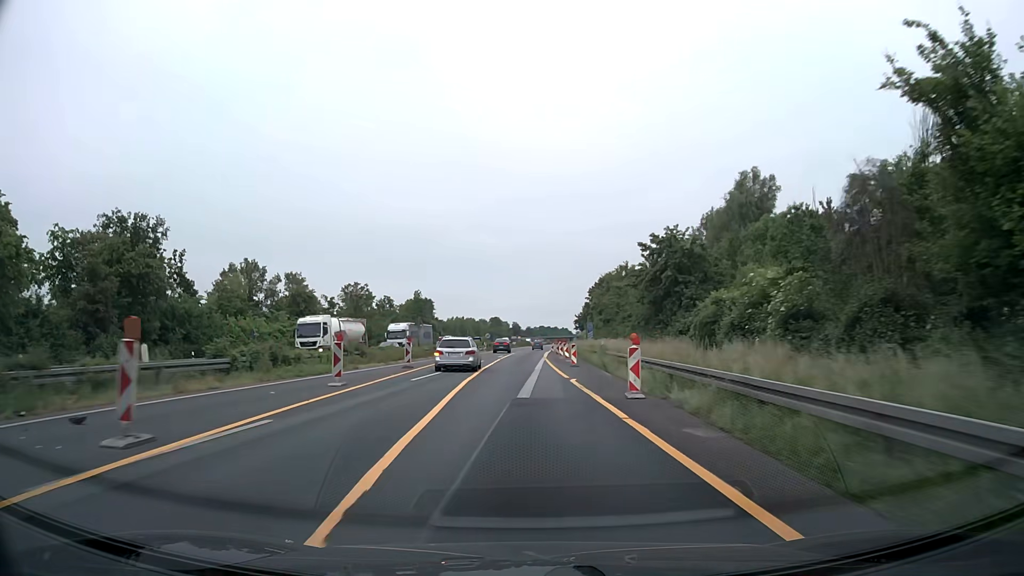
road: motorway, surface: asphalt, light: Day
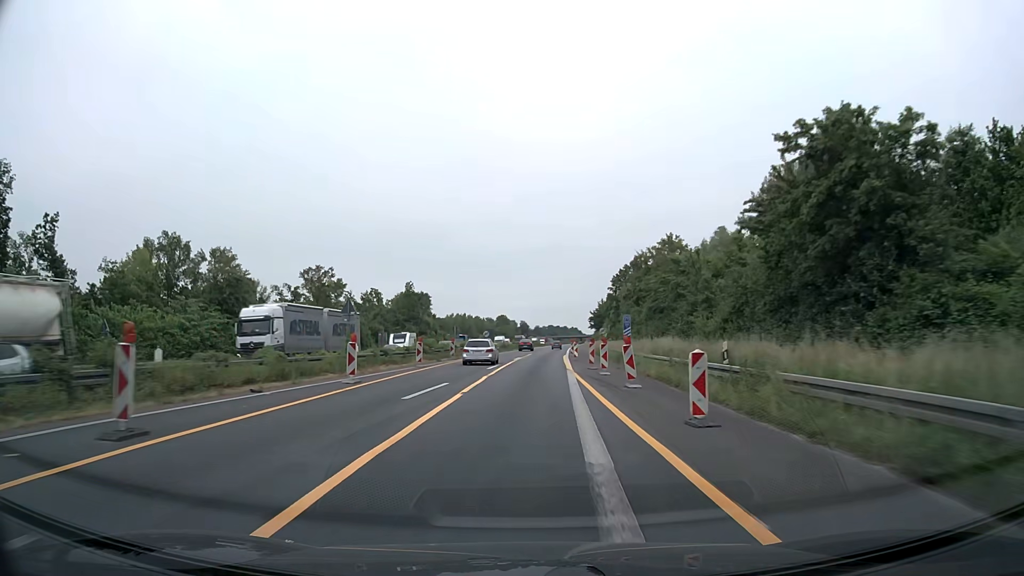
(-0.2, +25.0) m; -1°
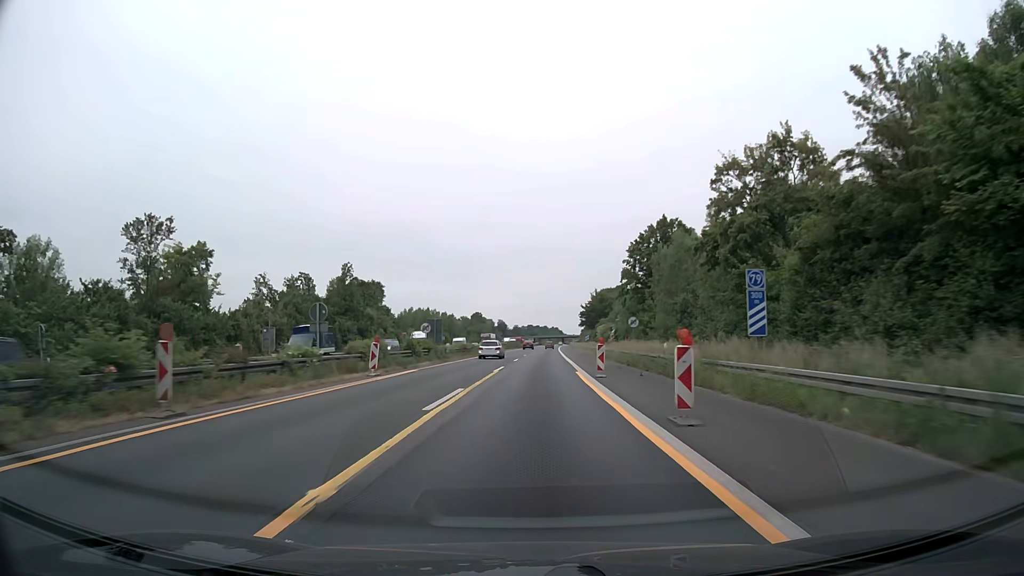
(+0.5, +38.3) m; +2°
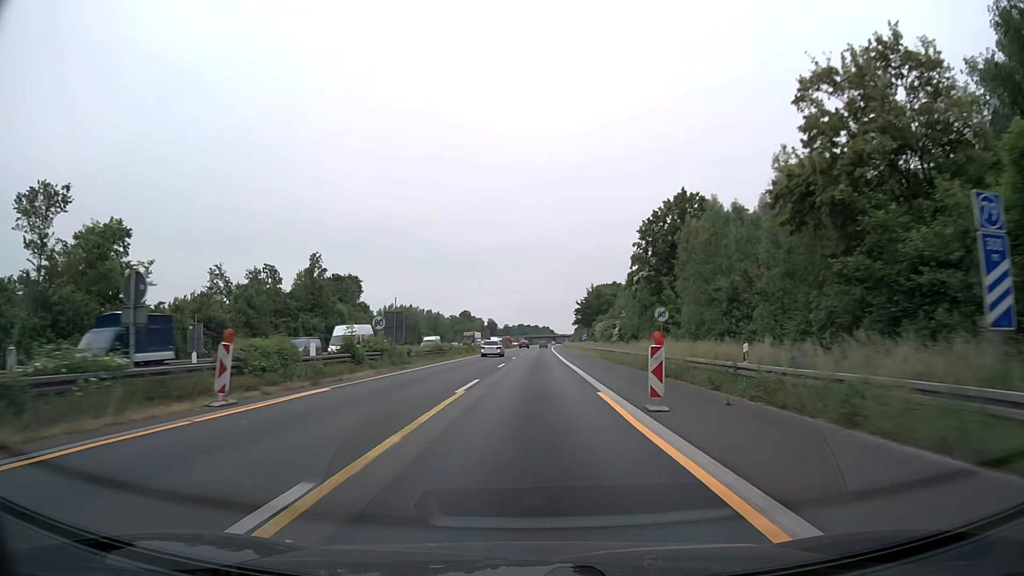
(+0.1, +13.1) m; +1°
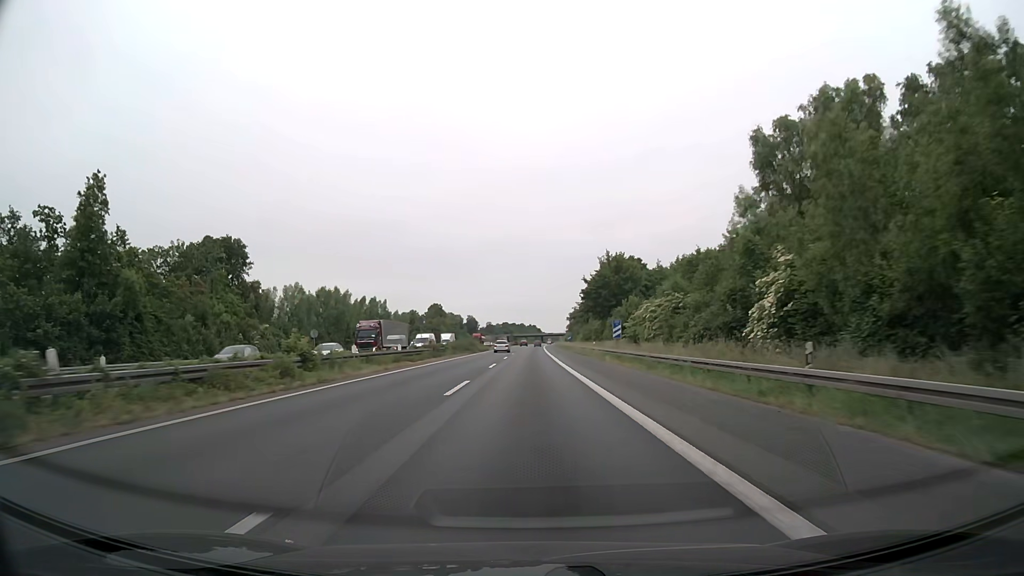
(+0.8, +55.1) m; +1°
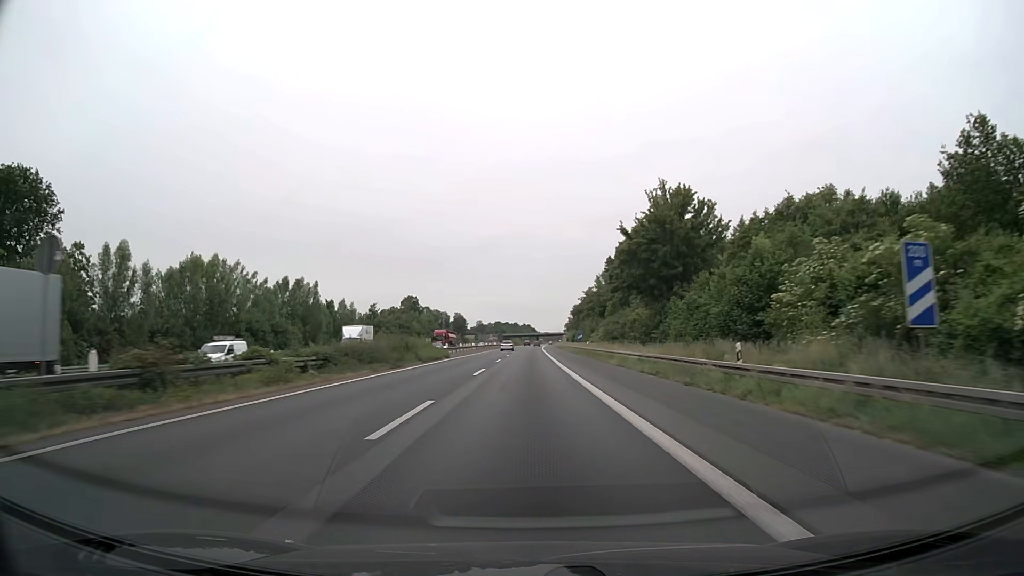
(+0.1, +44.0) m; 0°
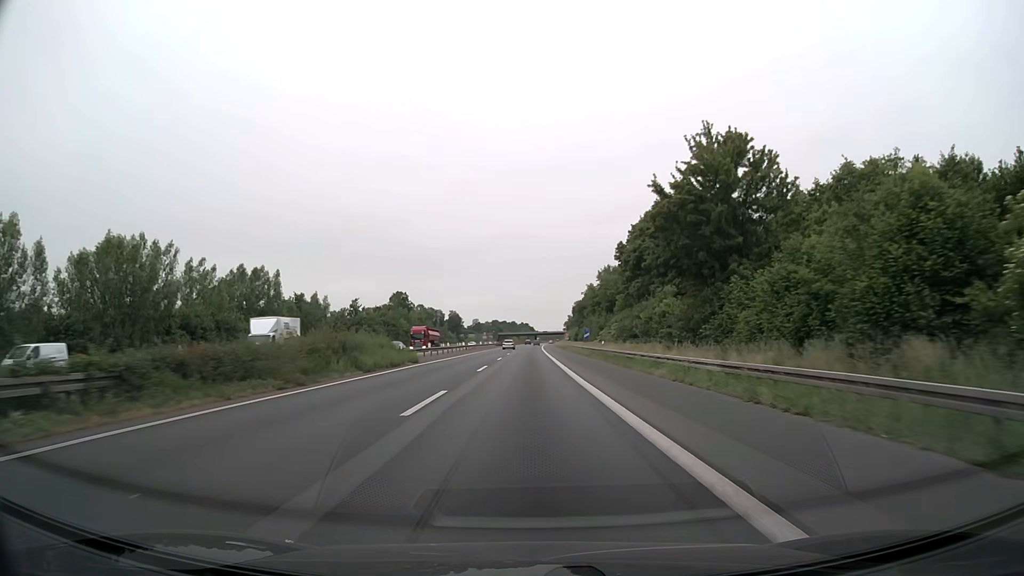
(0.0, +15.1) m; 0°
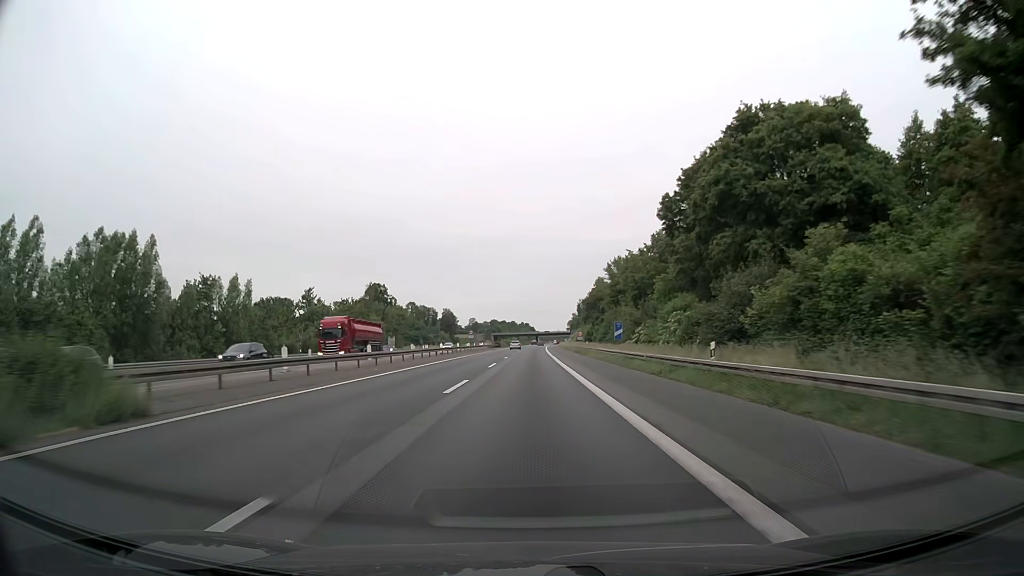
(0.0, +30.6) m; 0°
(0, +10) (0, +20) (0, +30) (0, +40) (0, +50) (0, +60) (0, +70) (0, +80) (0, +90) (+1, +100) m
